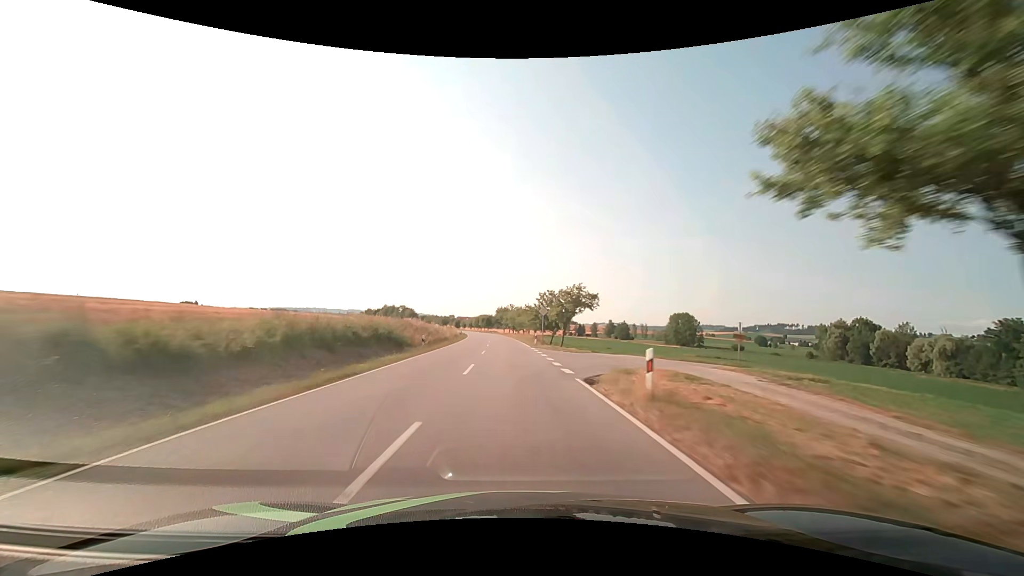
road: secondary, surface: asphalt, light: Day
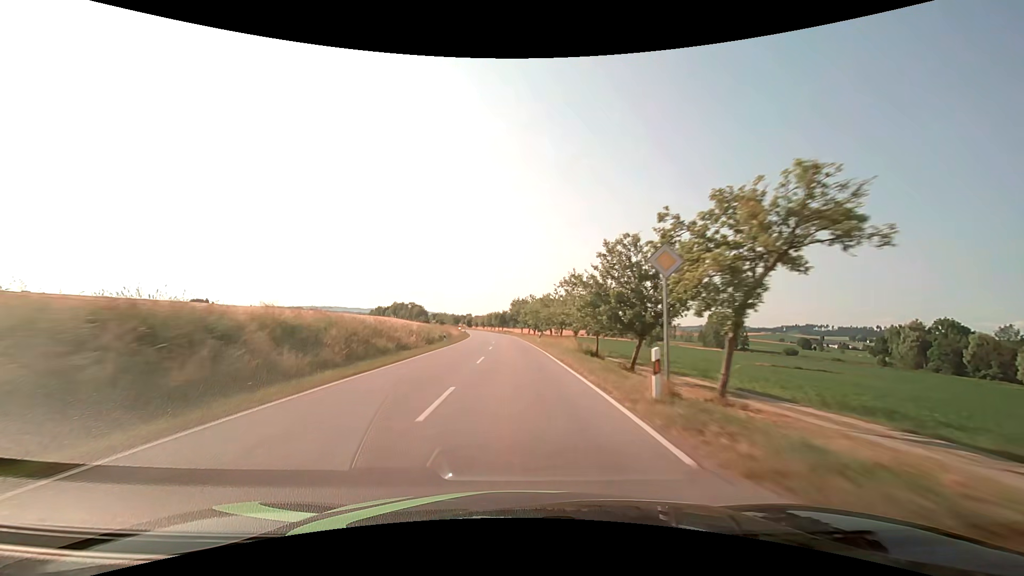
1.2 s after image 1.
(-0.6, +31.7) m; -2°
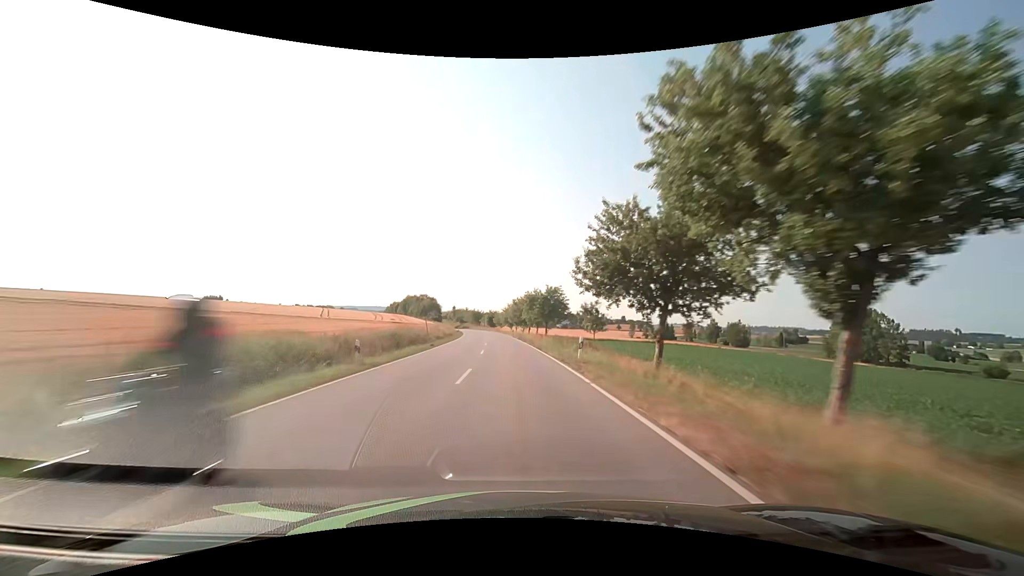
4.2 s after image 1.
(-2.9, +79.1) m; -5°
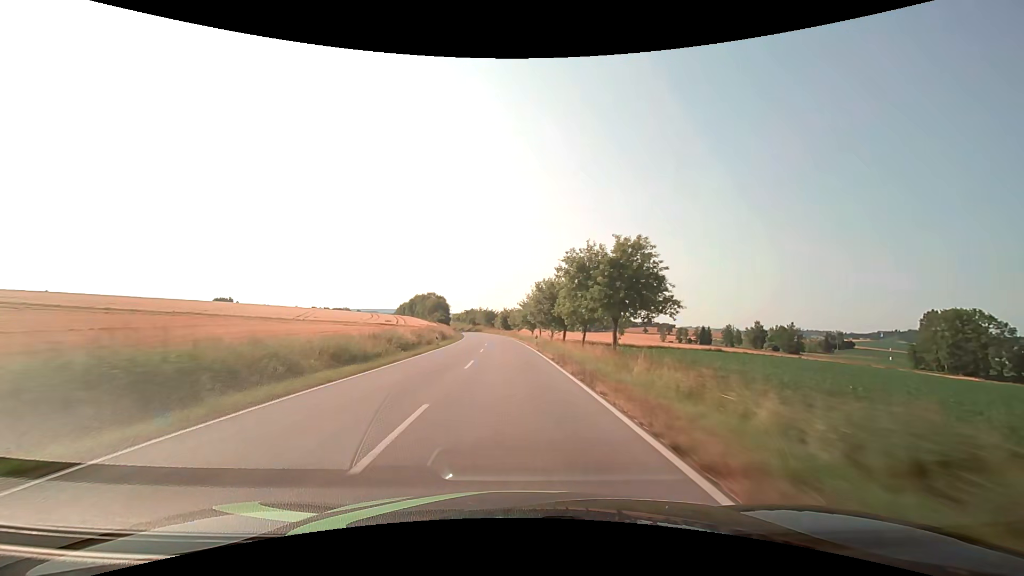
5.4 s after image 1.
(-0.5, +31.7) m; -2°
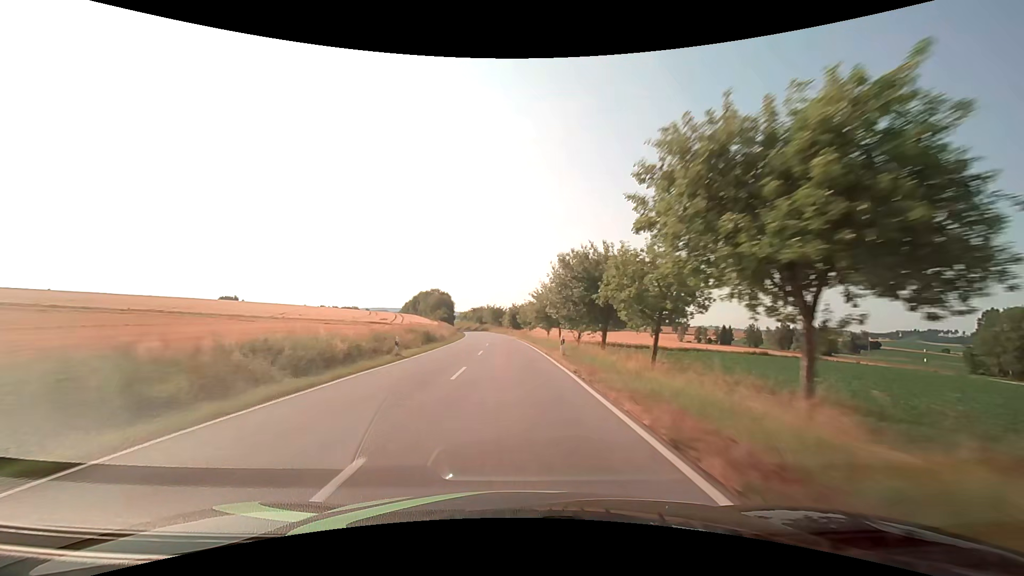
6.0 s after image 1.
(-0.2, +15.8) m; -1°
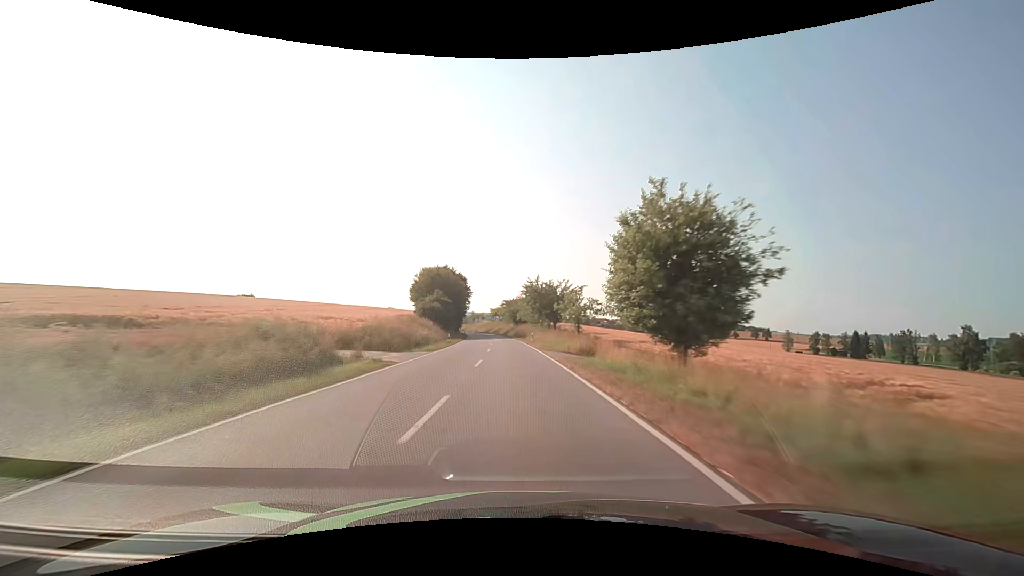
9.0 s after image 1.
(-3.7, +79.0) m; -5°
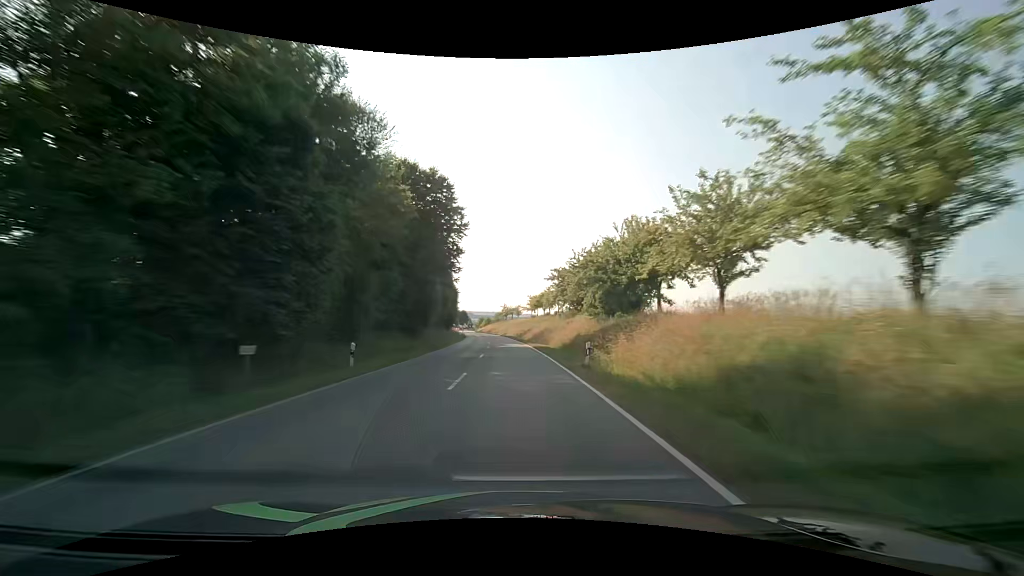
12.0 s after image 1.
(-3.4, +79.0) m; -5°
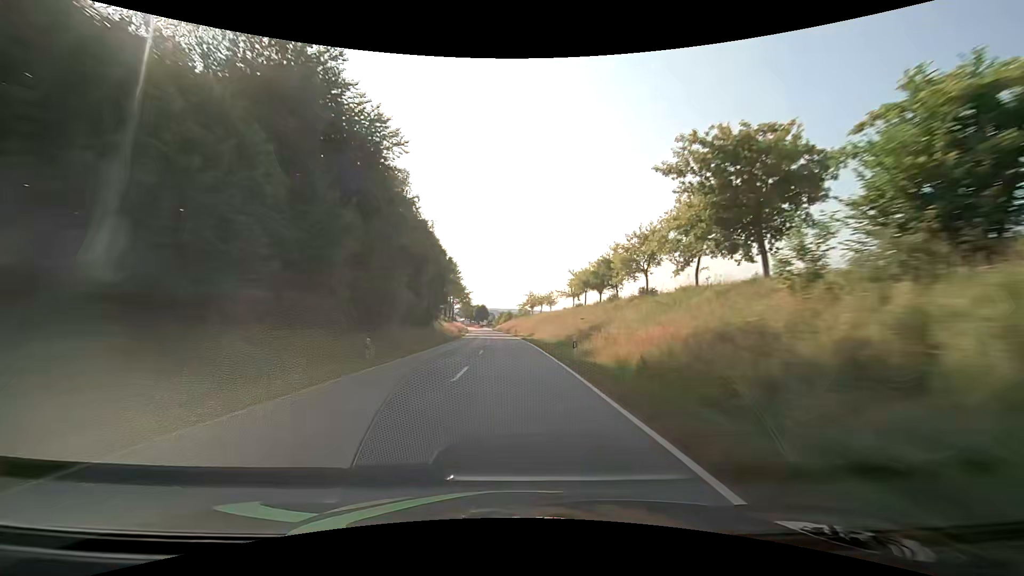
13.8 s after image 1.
(-1.0, +47.3) m; -3°
(0, +10) (0, +20) (0, +30) (-1, +40) (-1, +50) (-2, +60) (-2, +70) (-3, +80) (-4, +90) (-5, +100) m
